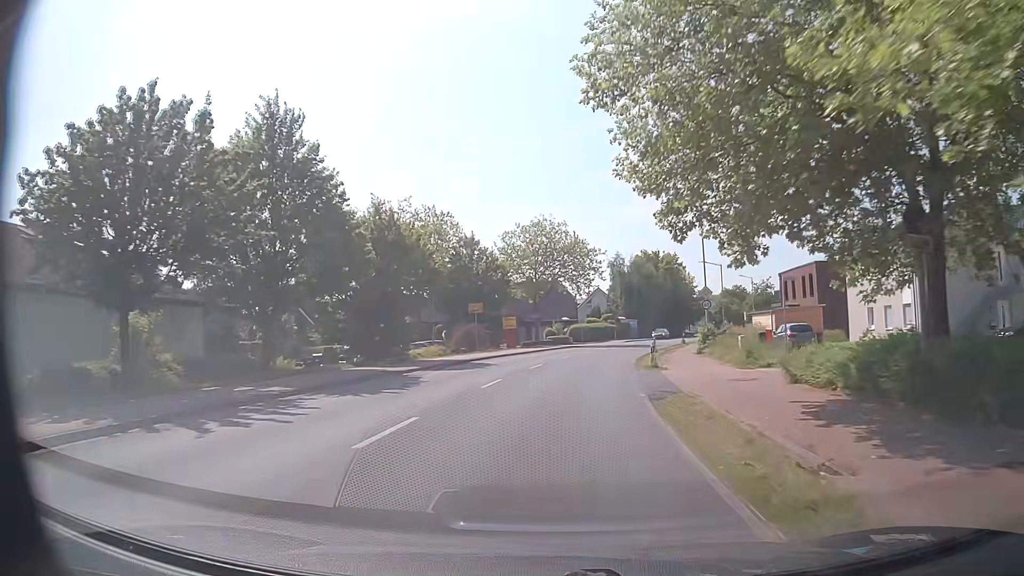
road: secondary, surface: asphalt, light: Day
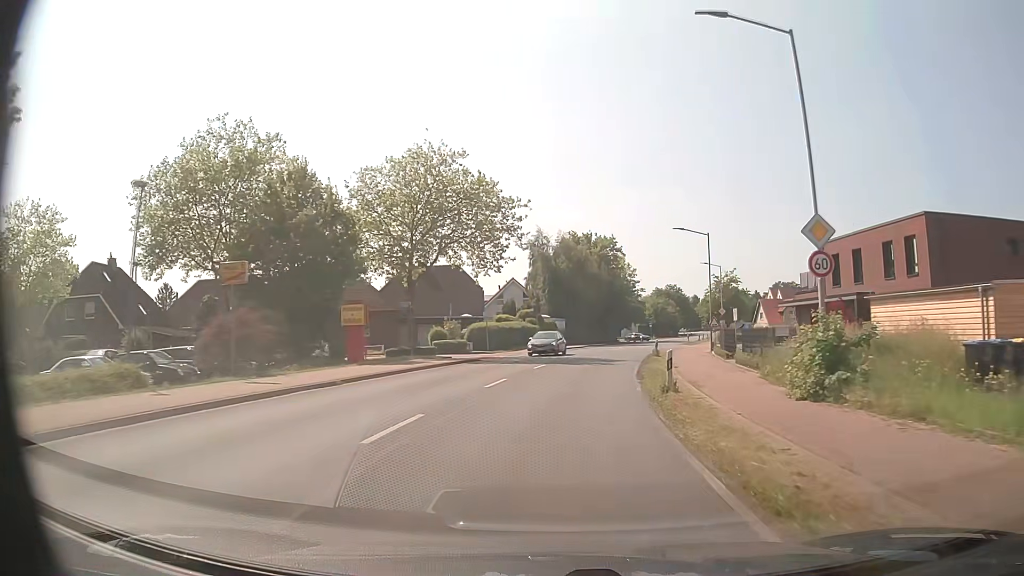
(+1.6, +26.7) m; +7°
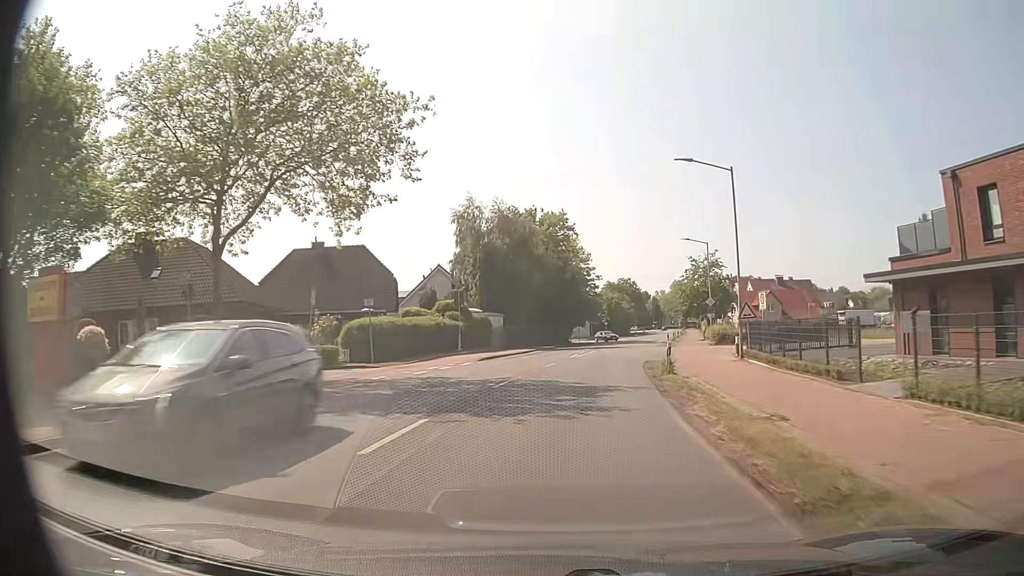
(+0.8, +18.7) m; +5°
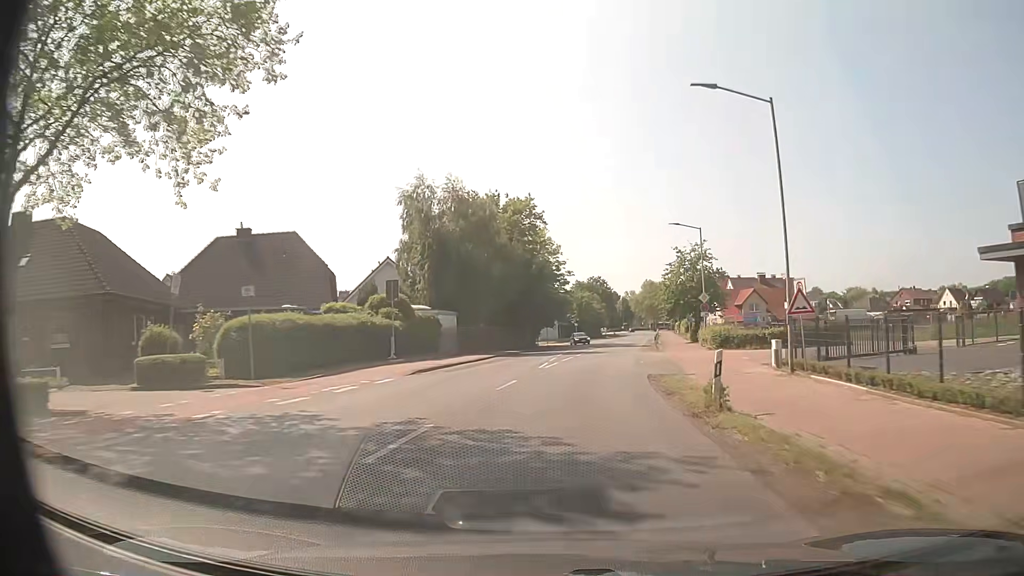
(+0.2, +9.3) m; +2°
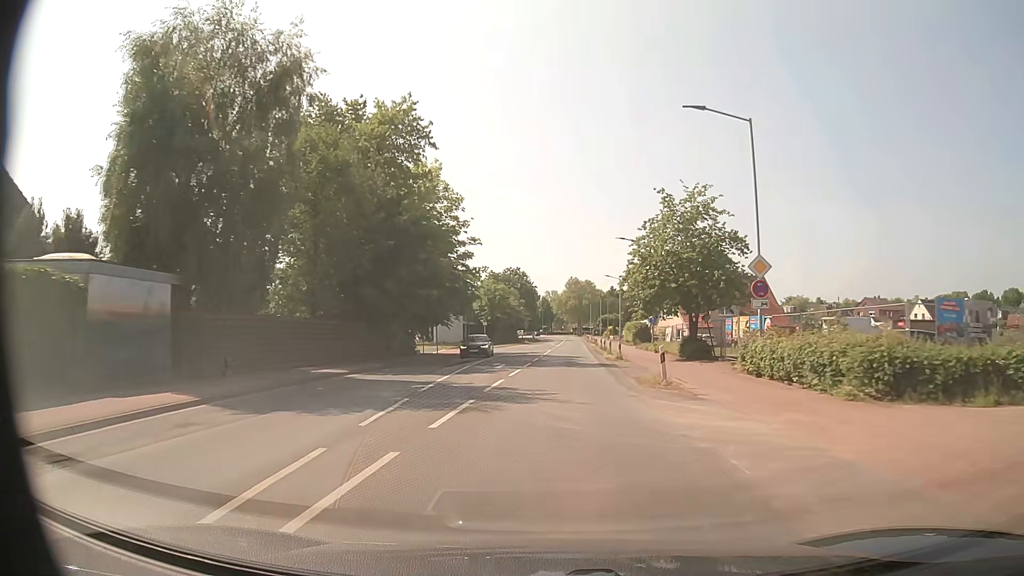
(+2.0, +27.9) m; +7°
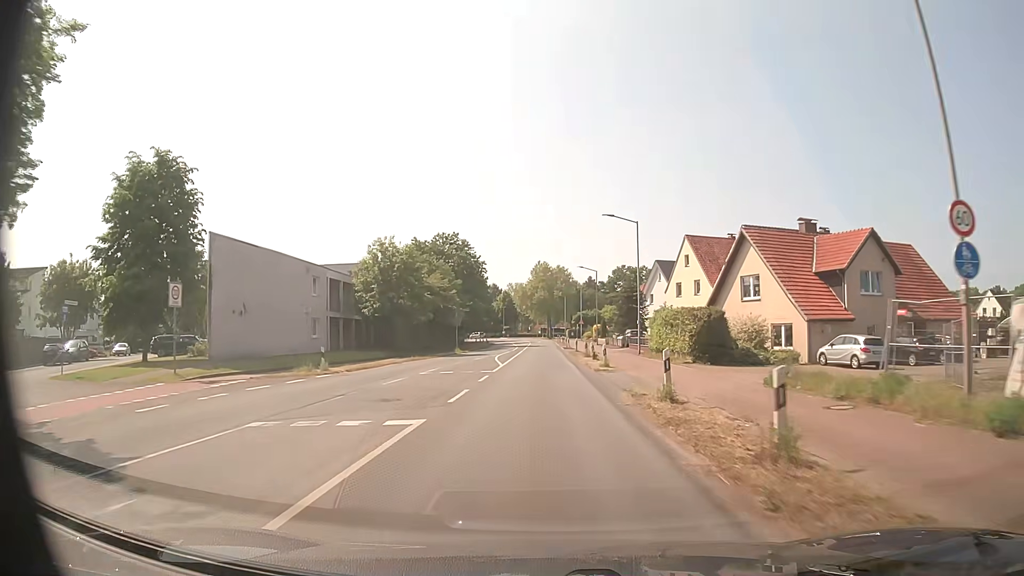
(+2.0, +46.9) m; +3°
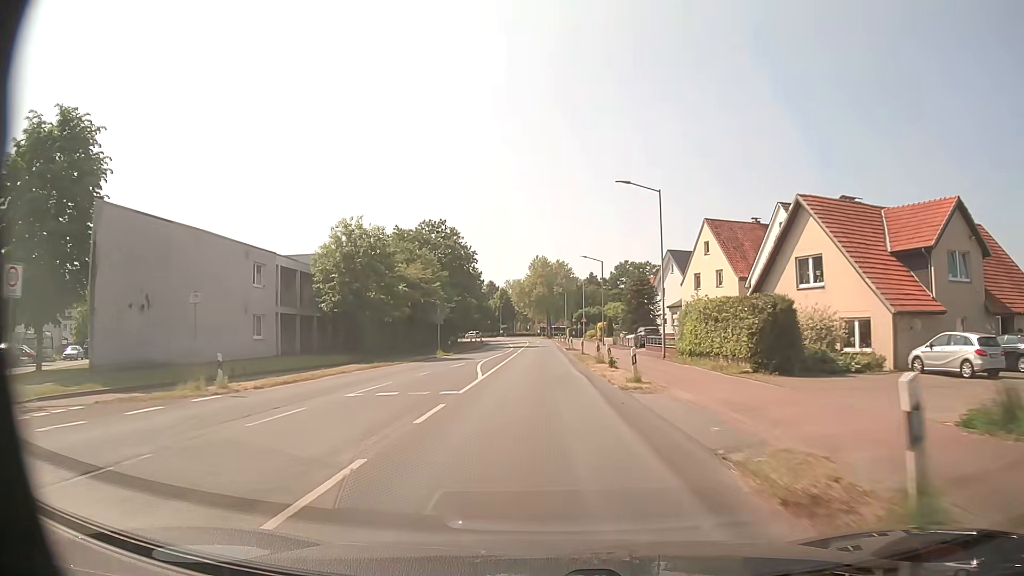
(+0.1, +9.5) m; 0°
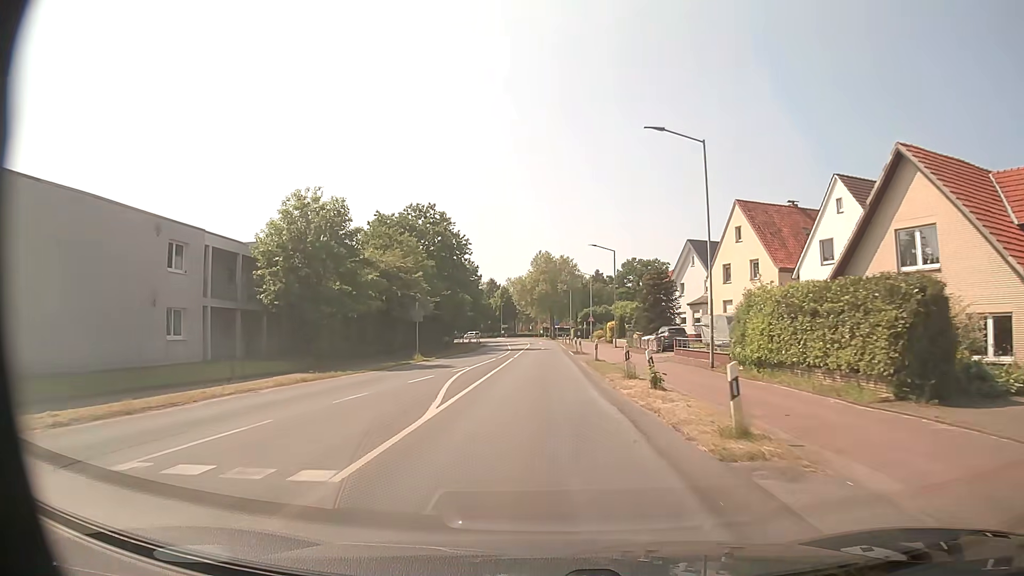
(0.0, +9.5) m; 0°
(0, +10) (0, +20) (0, +30) (0, +40) (0, +50) (0, +60) (0, +70) (-1, +80) (-1, +90) (-2, +100) m
